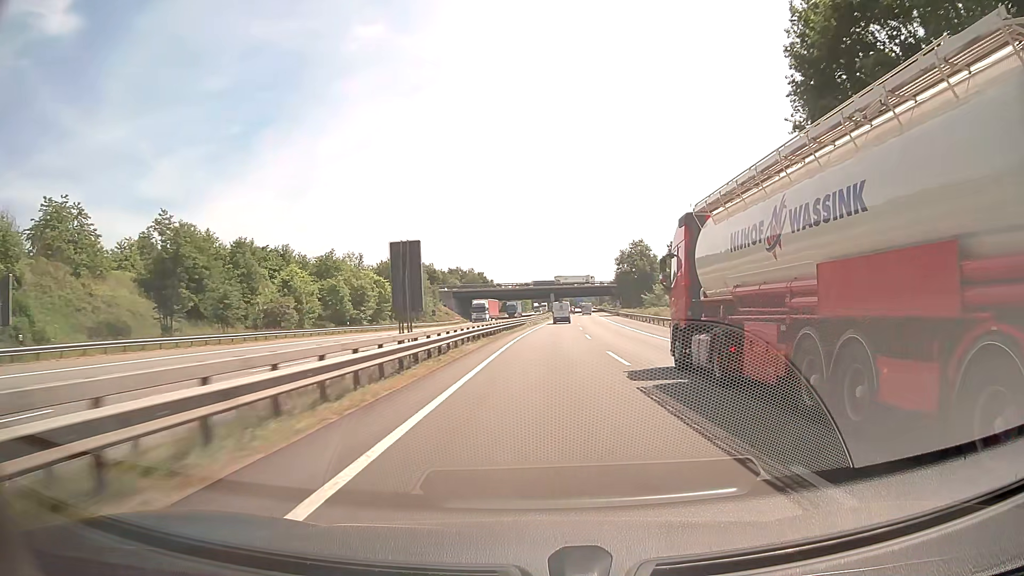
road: motorway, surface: asphalt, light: Day
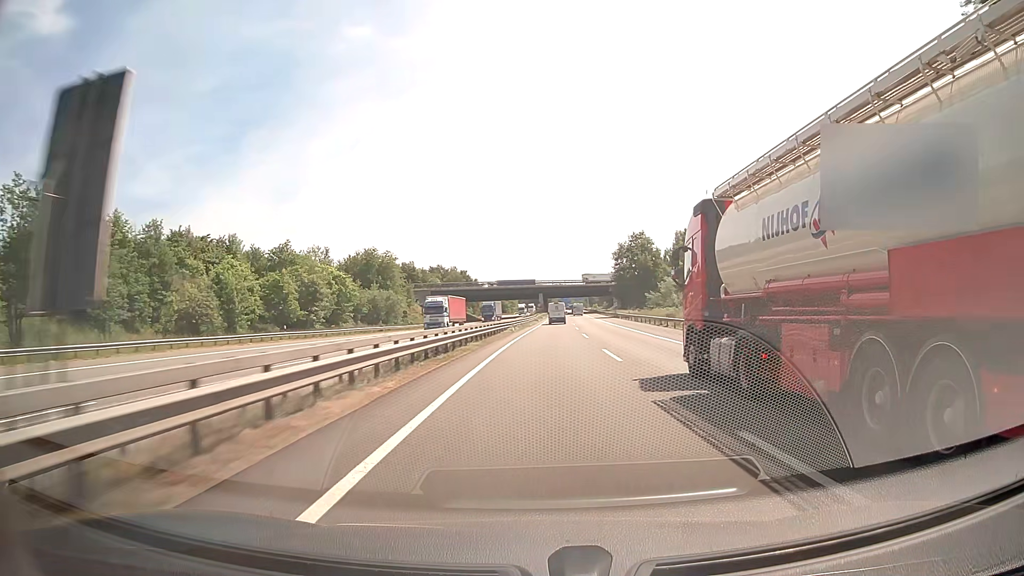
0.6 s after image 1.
(+0.2, +16.3) m; +1°
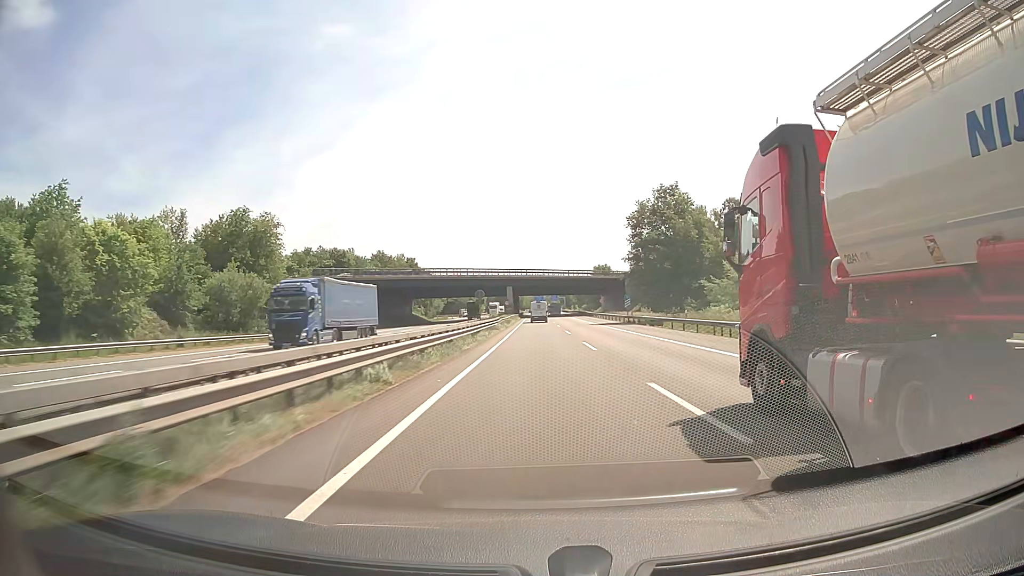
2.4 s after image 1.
(+1.1, +48.7) m; +3°
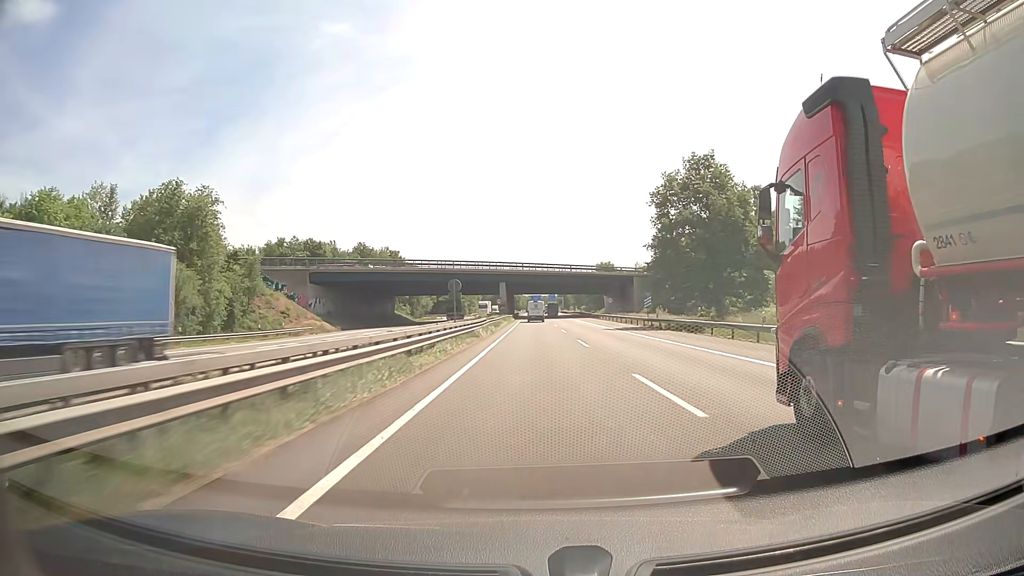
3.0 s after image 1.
(0.0, +16.2) m; 0°
